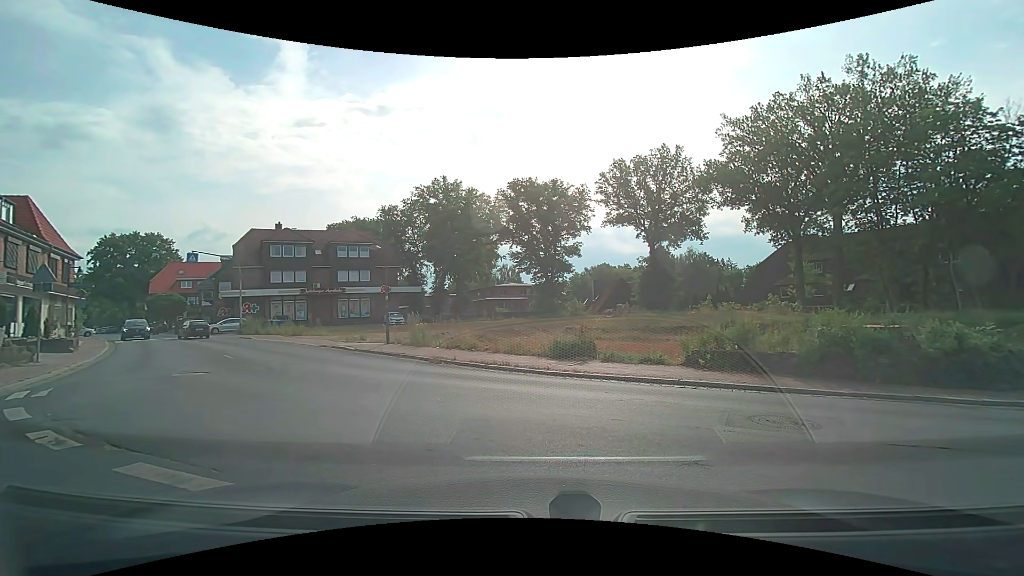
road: tertiary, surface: asphalt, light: Day
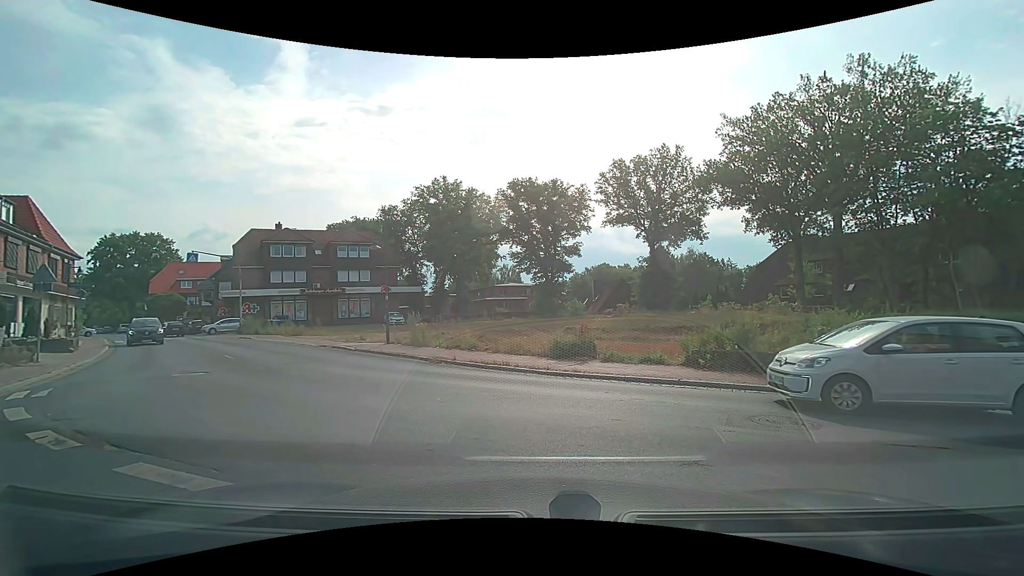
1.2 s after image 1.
(0.0, 0.0) m; 0°
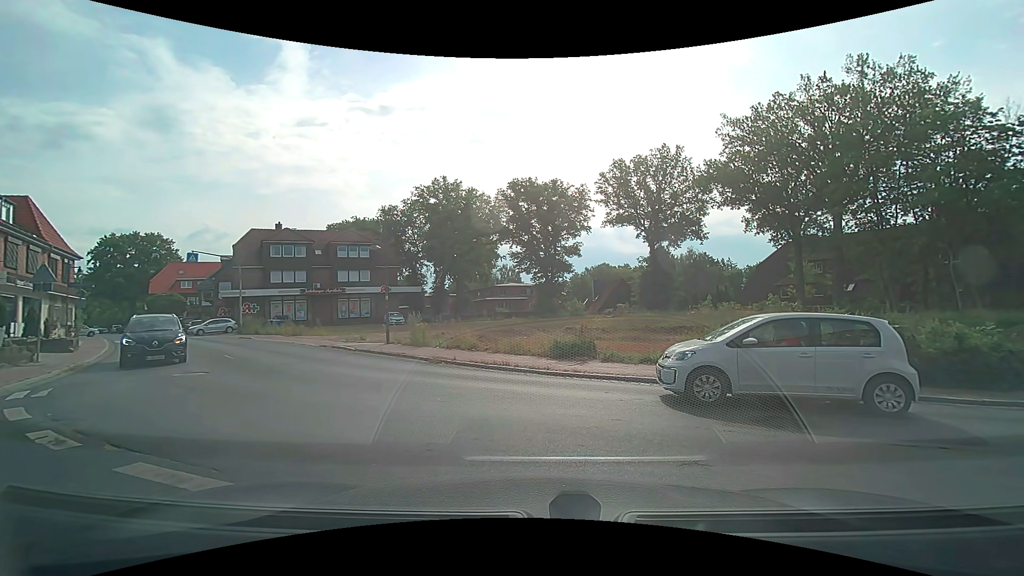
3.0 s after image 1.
(0.0, 0.0) m; 0°
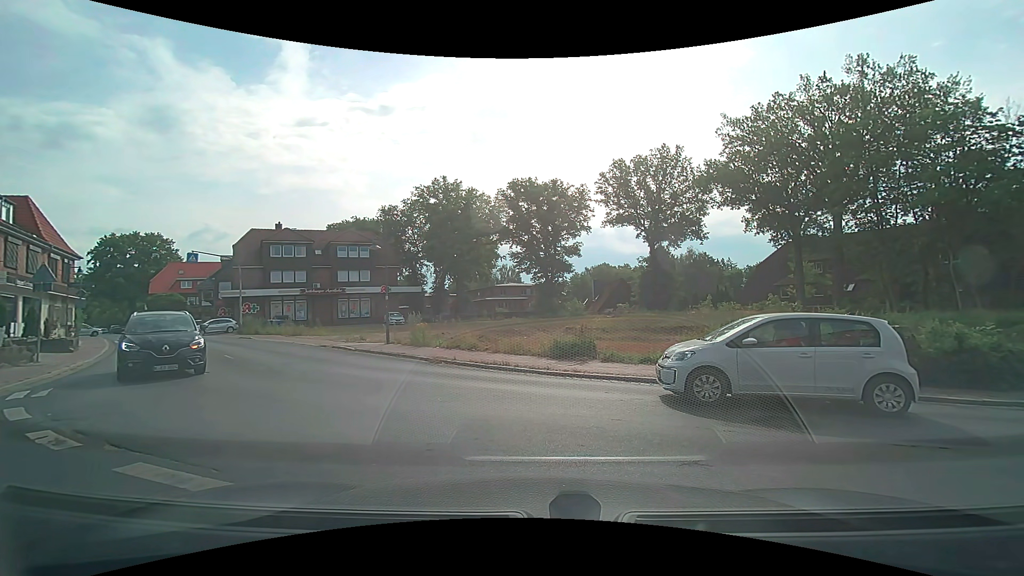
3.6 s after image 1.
(0.0, 0.0) m; 0°
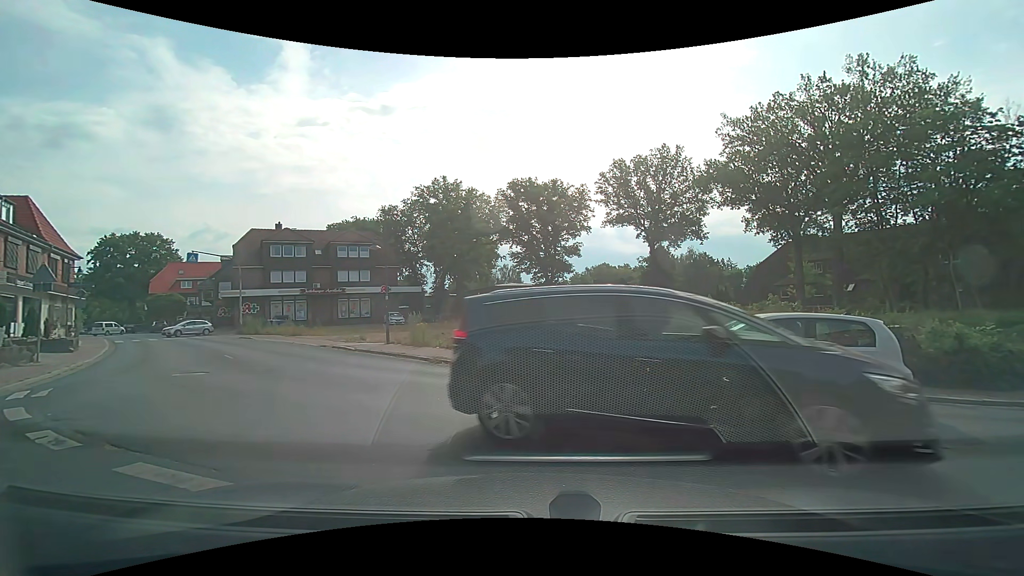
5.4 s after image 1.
(0.0, 0.0) m; 0°
